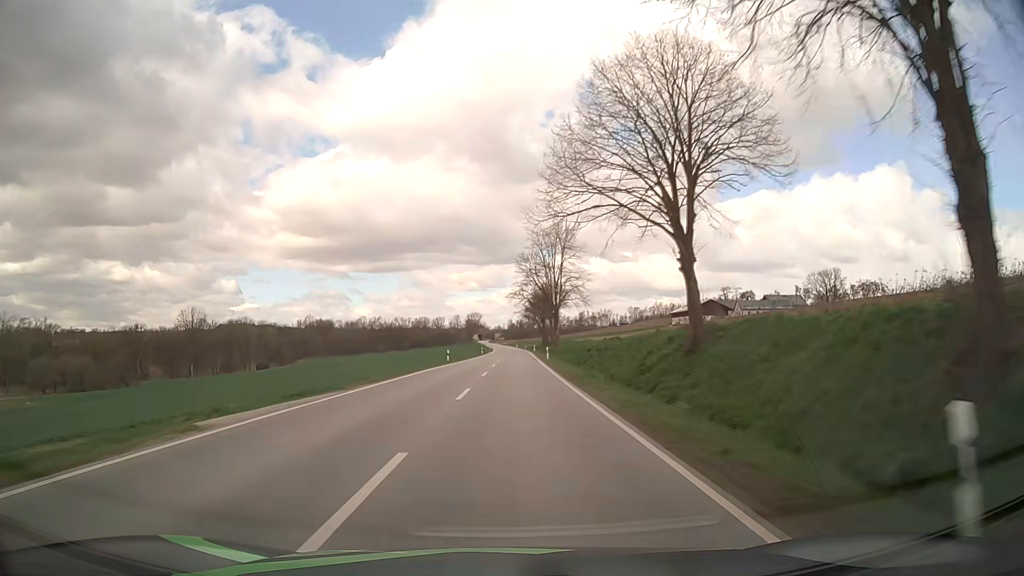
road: secondary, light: Day
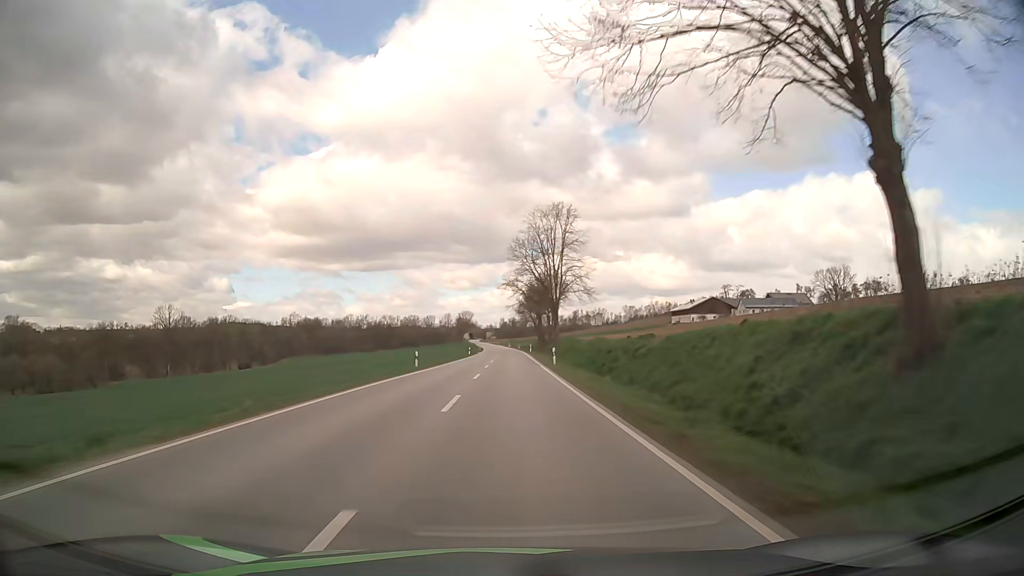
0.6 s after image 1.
(+0.1, +14.8) m; +1°
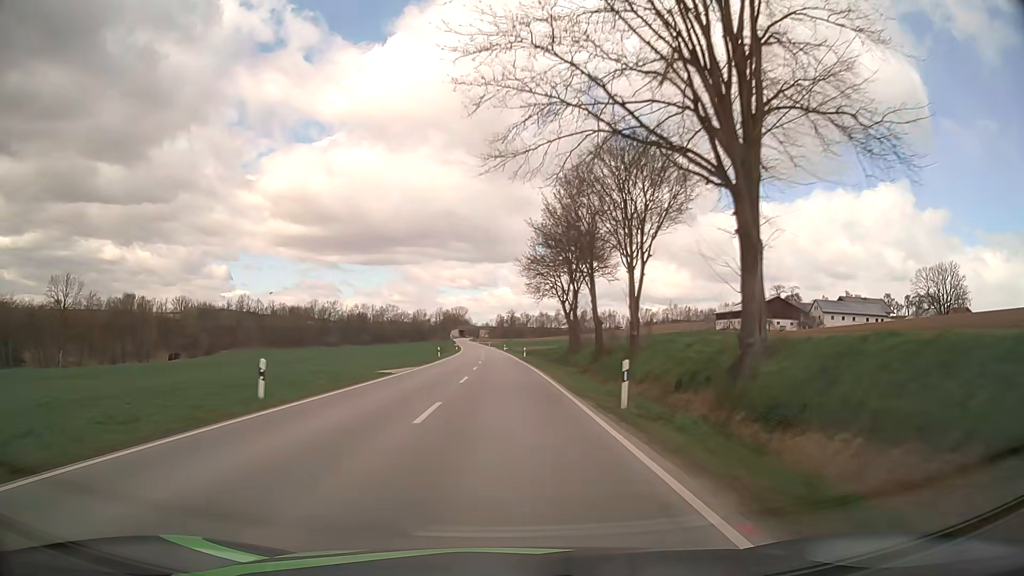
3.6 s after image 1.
(+0.7, +74.2) m; 0°
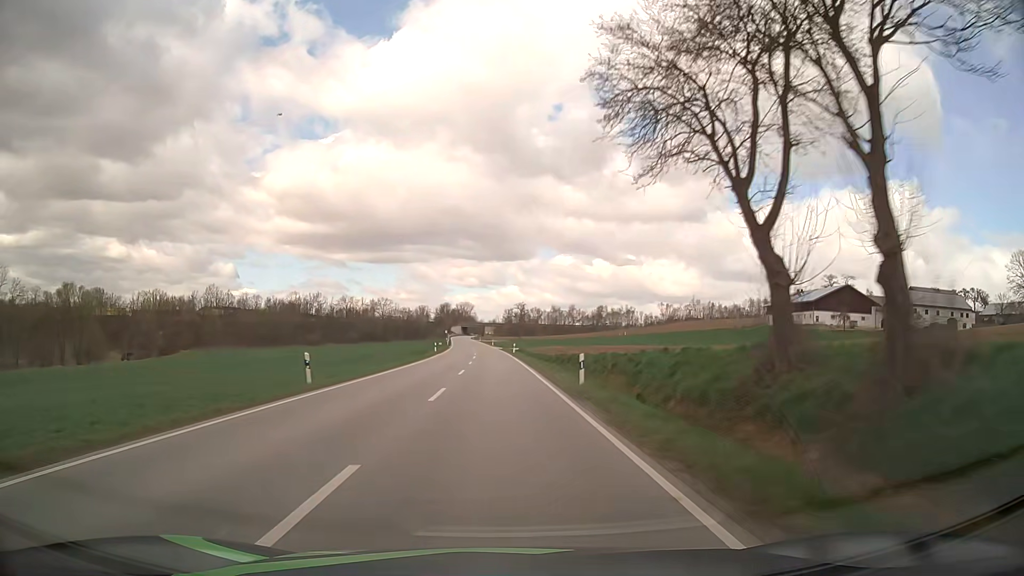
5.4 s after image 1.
(-0.2, +44.3) m; 0°
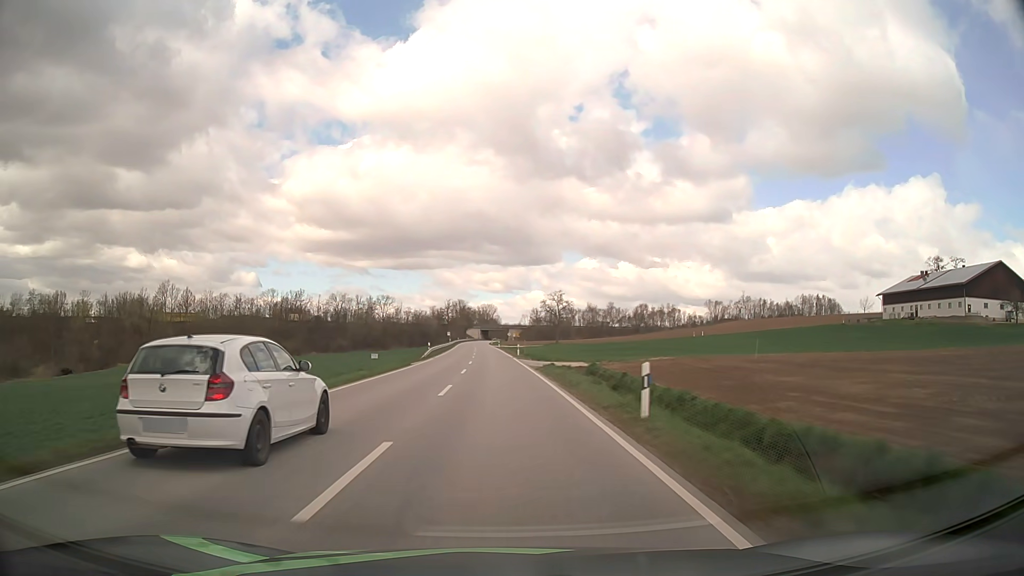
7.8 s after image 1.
(-1.3, +58.3) m; -2°
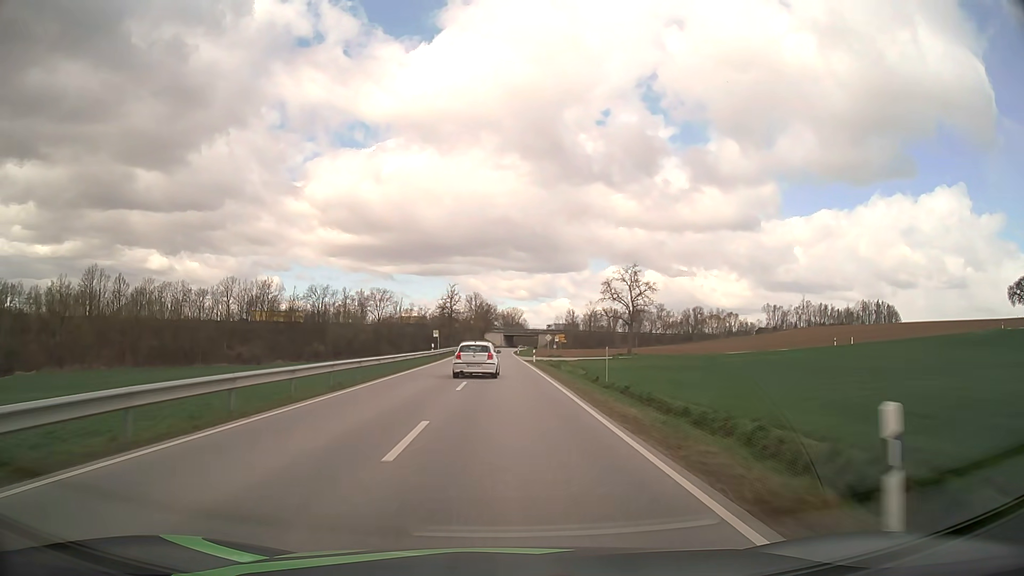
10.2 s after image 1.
(-1.4, +57.4) m; -2°
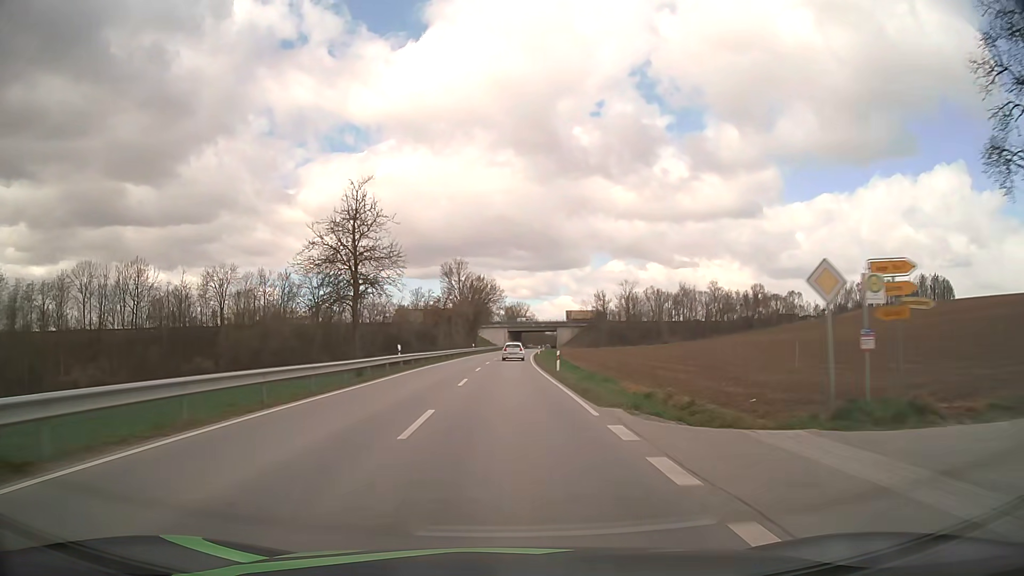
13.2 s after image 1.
(-0.3, +70.7) m; 0°
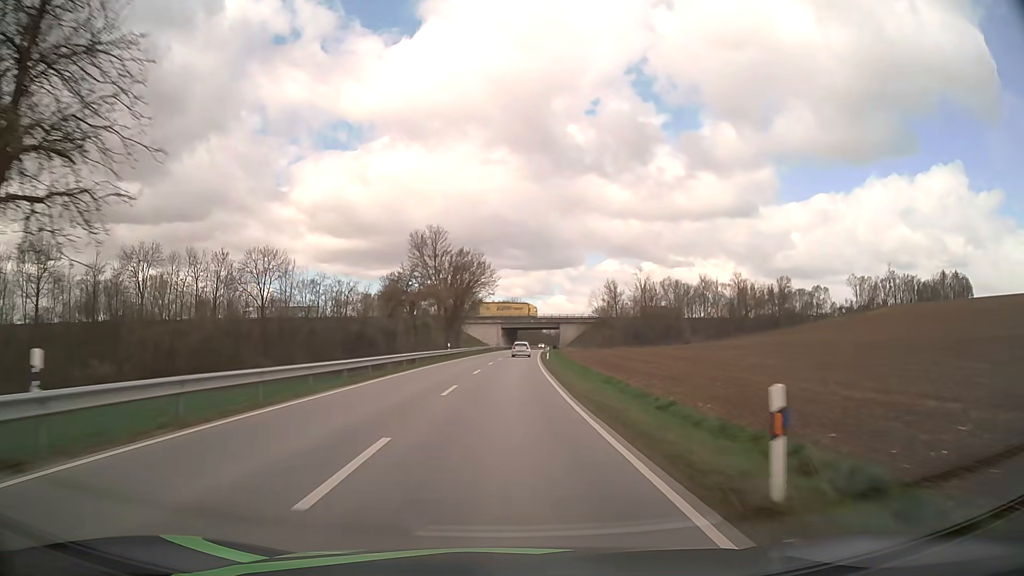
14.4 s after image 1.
(+0.1, +28.0) m; 0°
(0, +10) (0, +20) (0, +30) (0, +40) (+1, +50) (+1, +60) (+2, +70) (+2, +80) (+3, +90) (+3, +100) m
